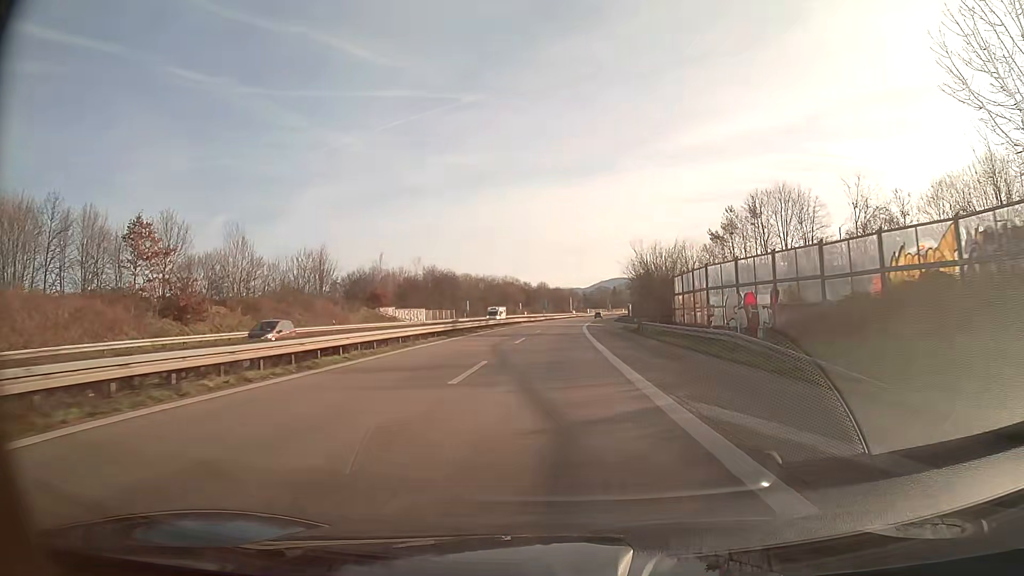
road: trunk_link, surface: asphalt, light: Day
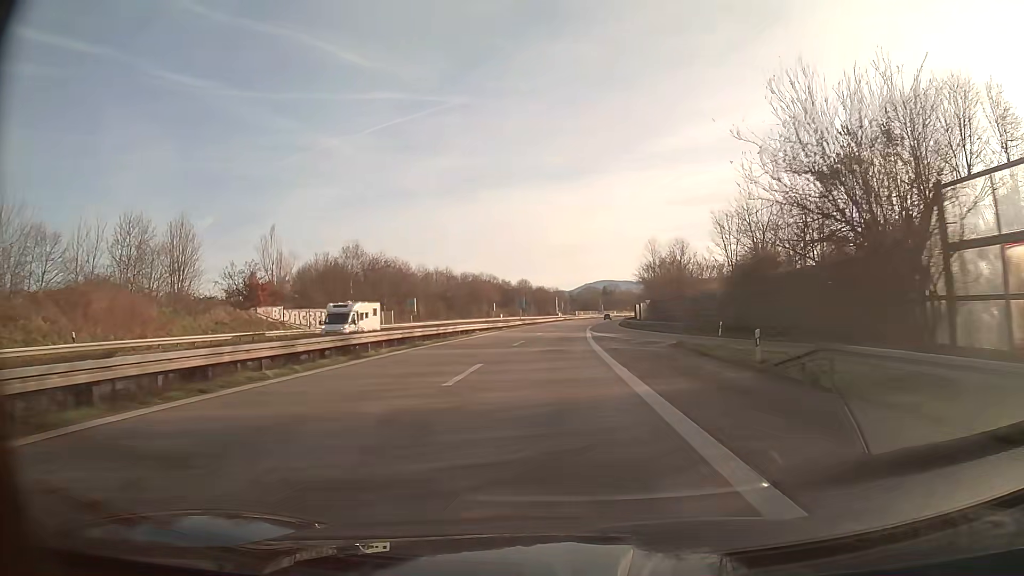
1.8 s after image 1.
(+0.4, +36.4) m; +1°
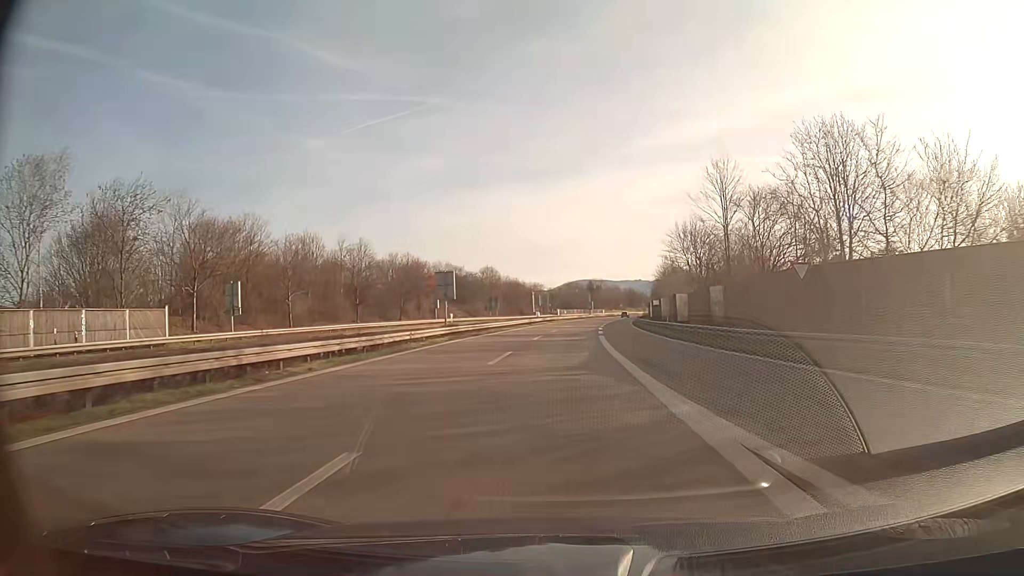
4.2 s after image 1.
(+0.8, +48.5) m; +2°
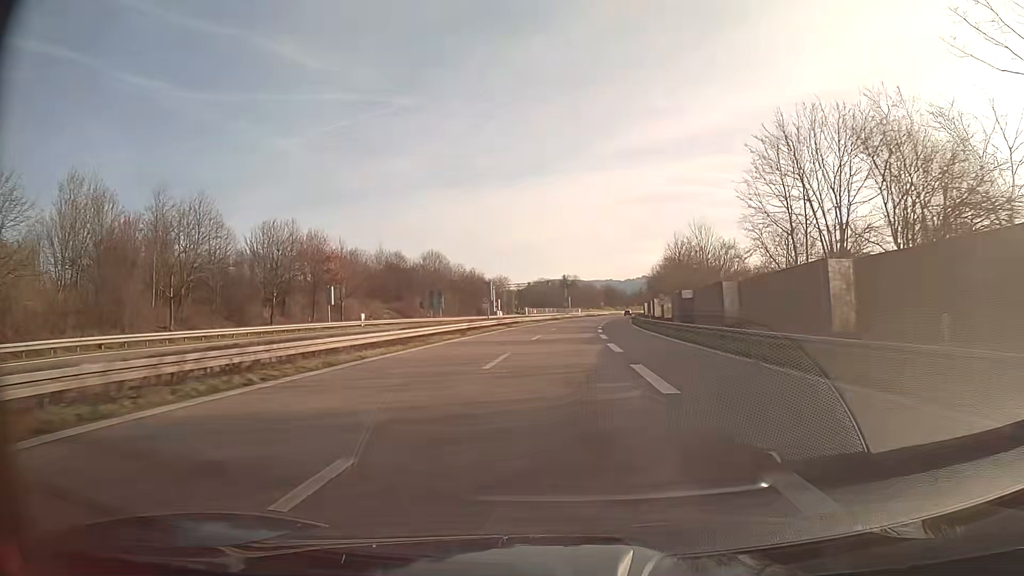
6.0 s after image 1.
(+0.7, +36.4) m; +2°
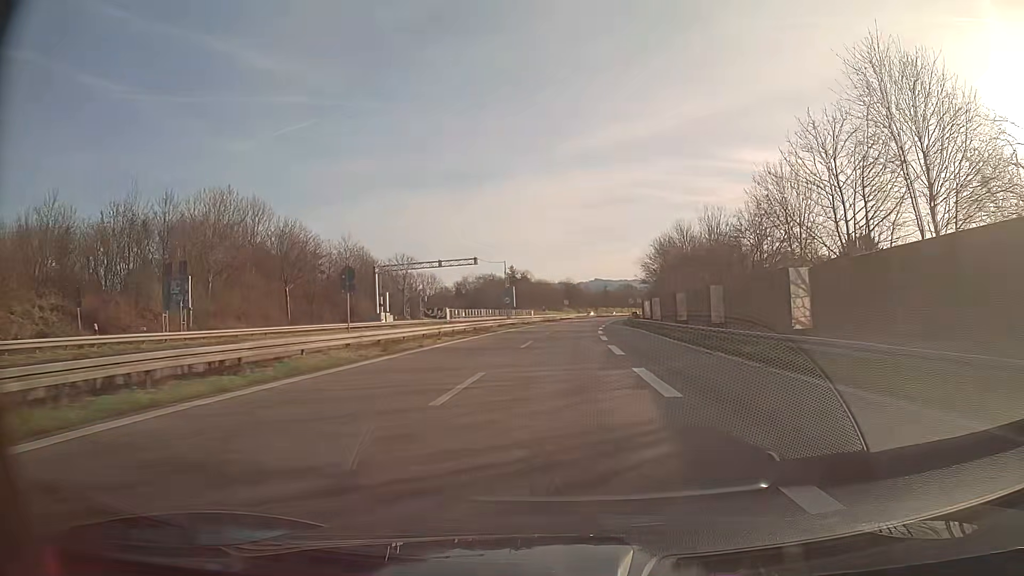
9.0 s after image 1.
(+2.1, +60.7) m; +4°
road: trunk
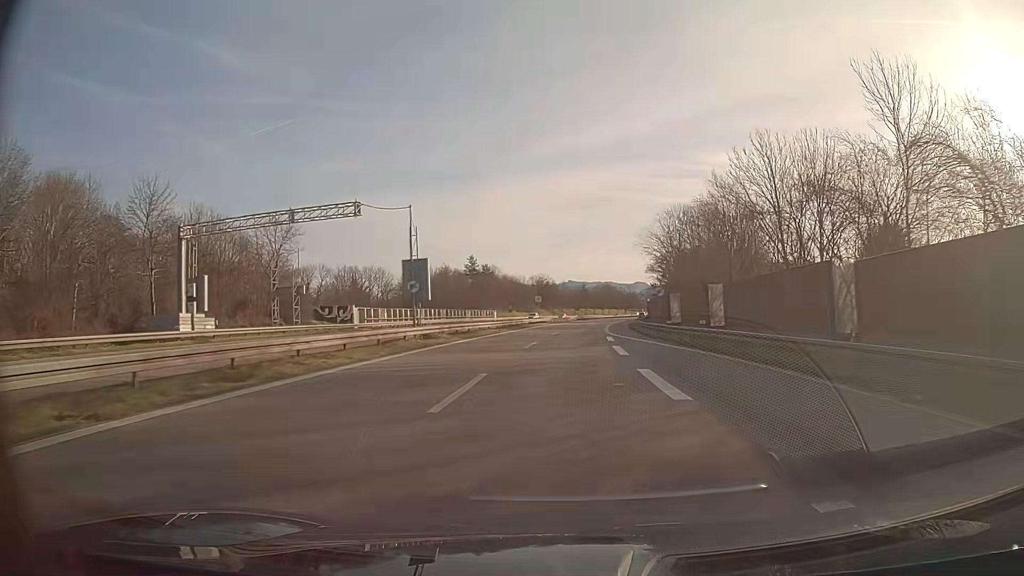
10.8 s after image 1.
(+0.7, +36.4) m; +2°
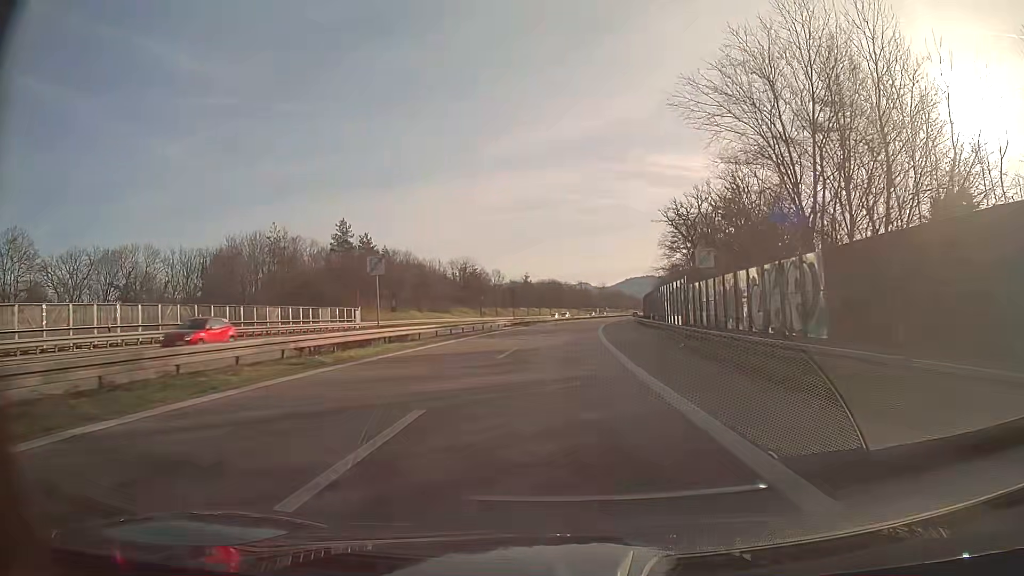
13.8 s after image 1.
(+2.7, +60.7) m; +5°
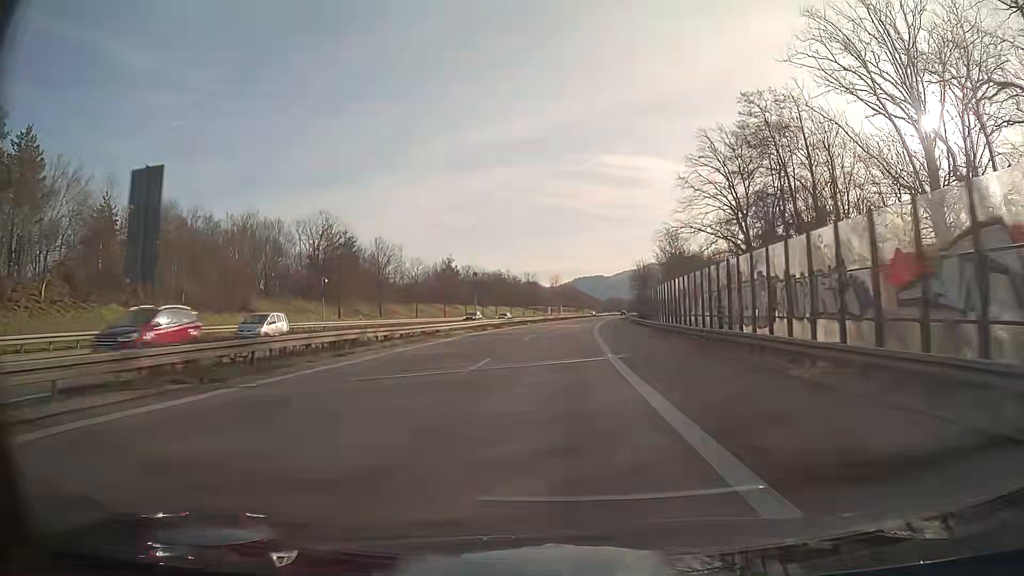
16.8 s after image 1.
(+2.5, +60.8) m; +4°
